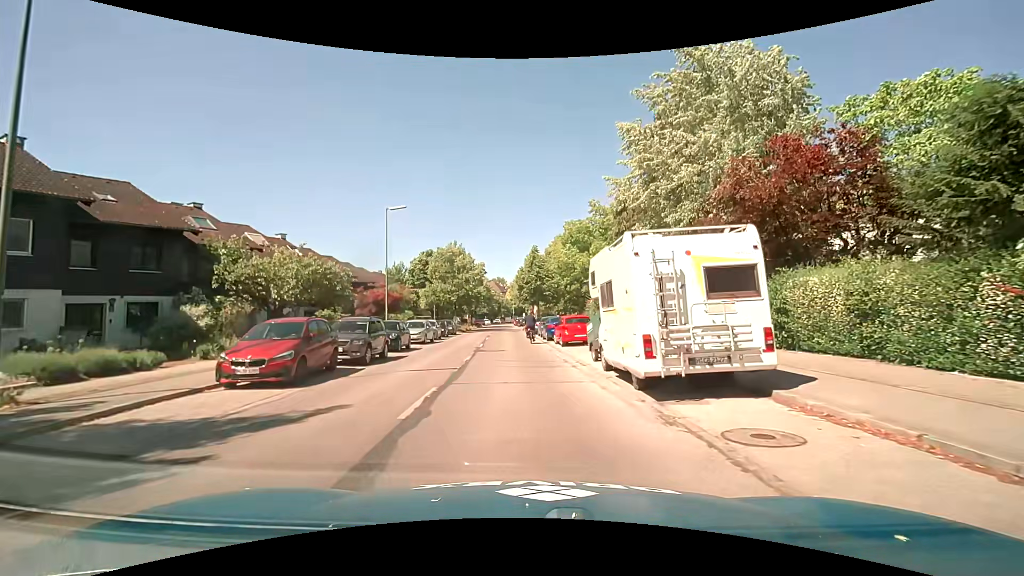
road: tertiary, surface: asphalt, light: Day
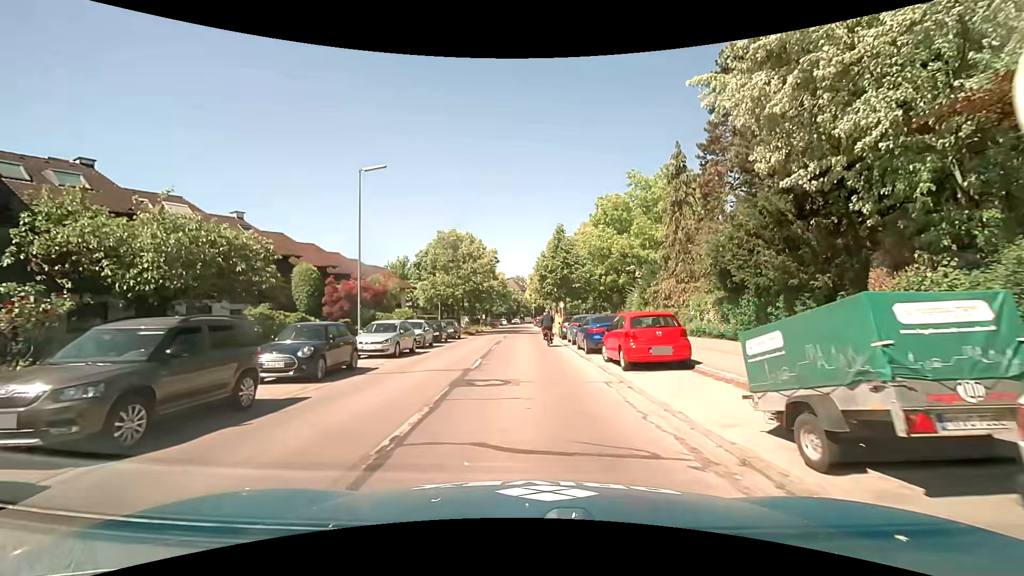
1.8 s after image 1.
(-0.3, +10.9) m; -2°
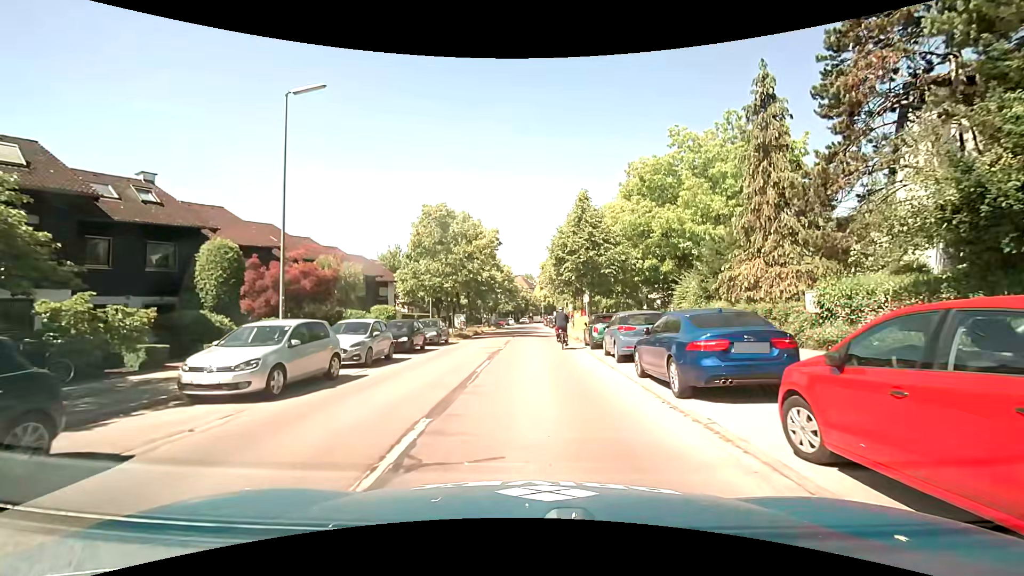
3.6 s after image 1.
(-0.3, +10.2) m; -2°
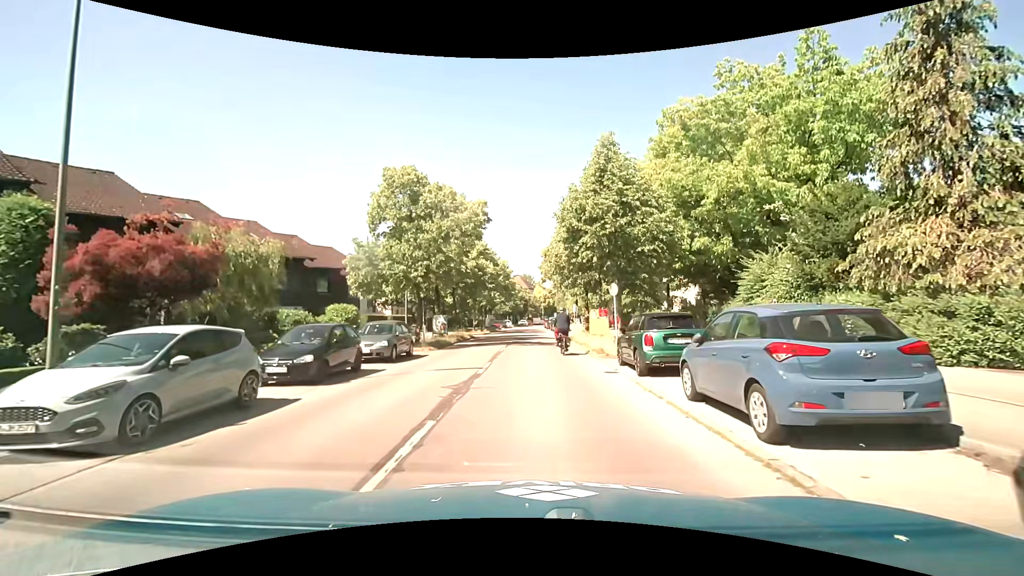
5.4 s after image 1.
(0.0, +9.0) m; 0°
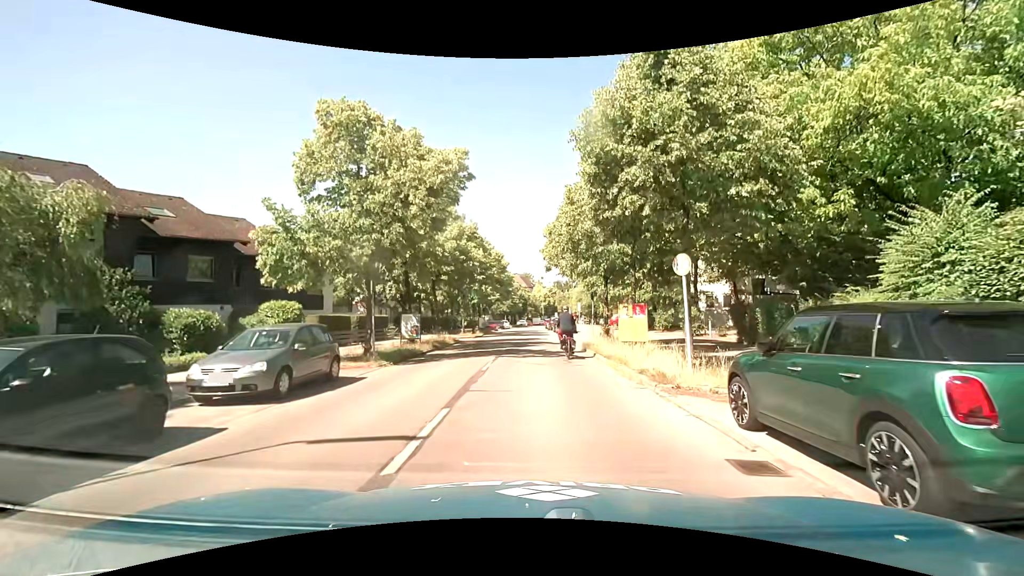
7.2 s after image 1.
(0.0, +8.0) m; 0°
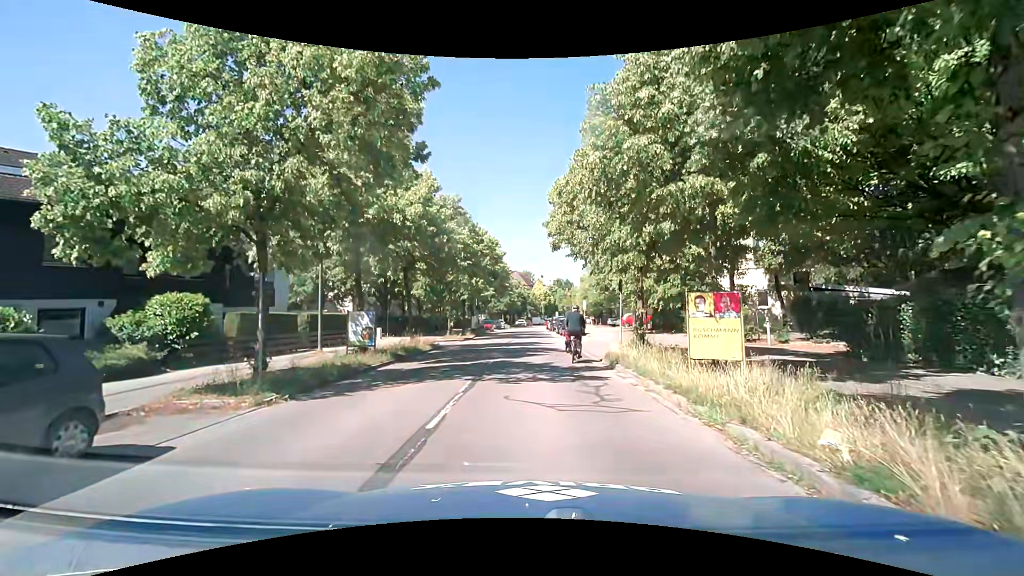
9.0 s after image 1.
(0.0, +7.2) m; -1°
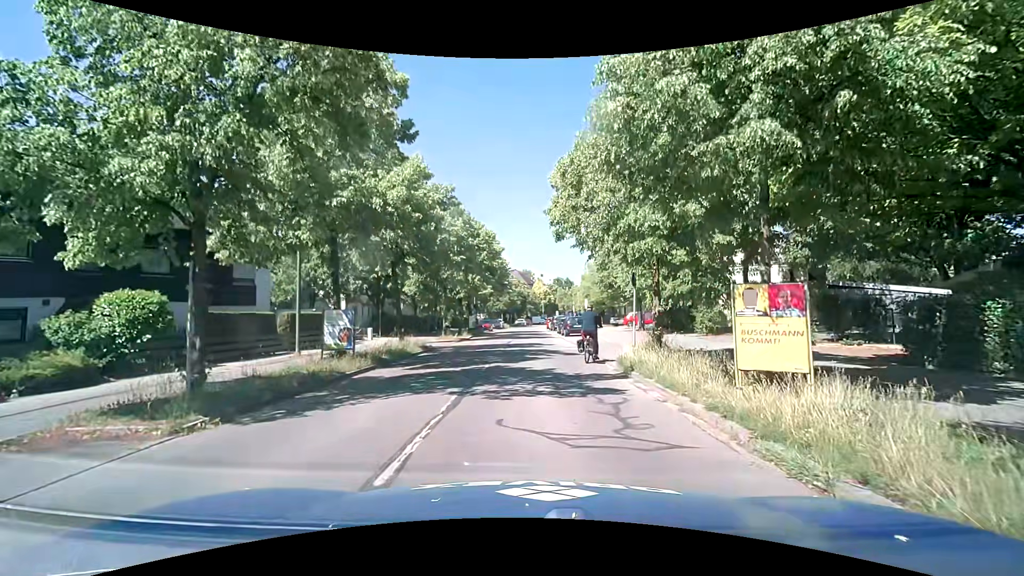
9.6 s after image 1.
(0.0, +2.1) m; +2°
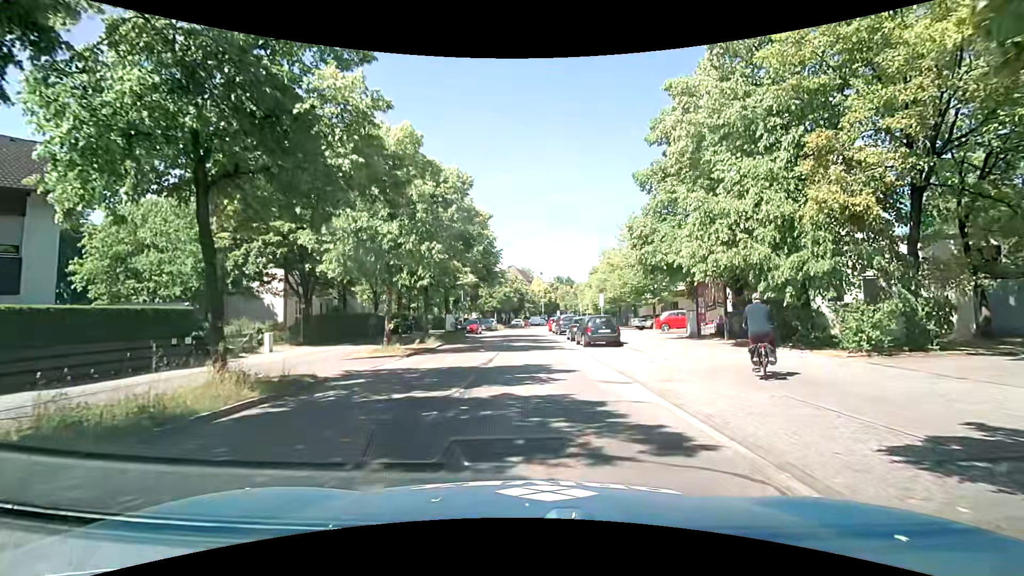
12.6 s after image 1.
(-0.4, +13.7) m; -1°
(0, +10) (0, +20) (0, +30) (0, +40) (0, +50) (0, +60) (0, +70) (+1, +80) (+2, +90) (+4, +100) m
